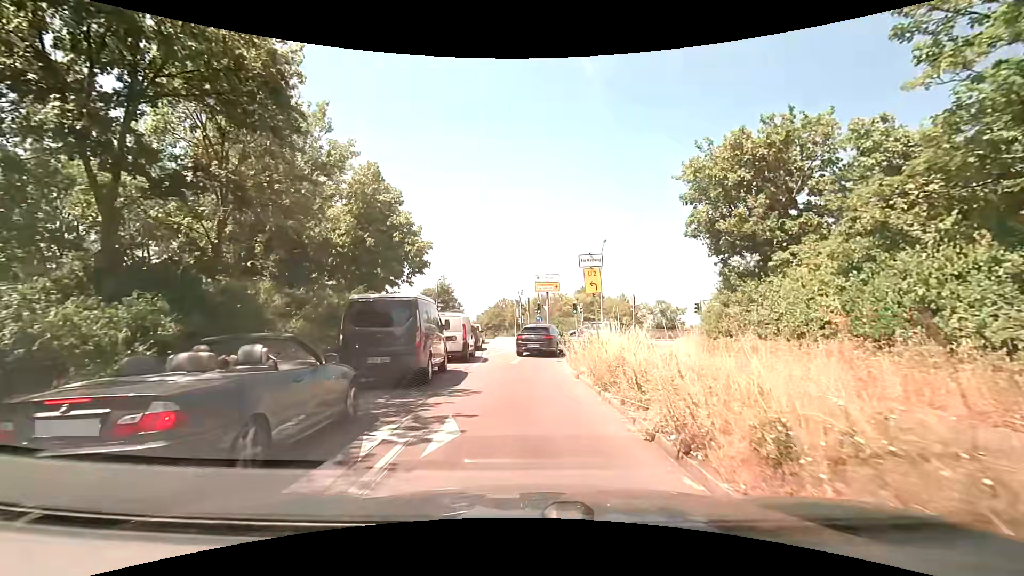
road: trunk_link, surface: asphalt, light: Day
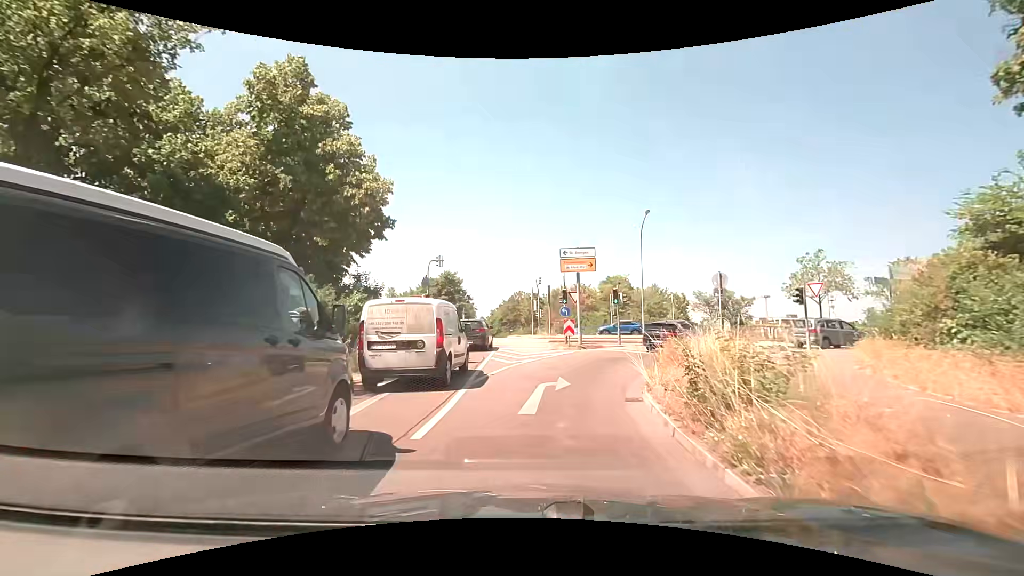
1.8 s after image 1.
(-0.2, +10.9) m; -1°
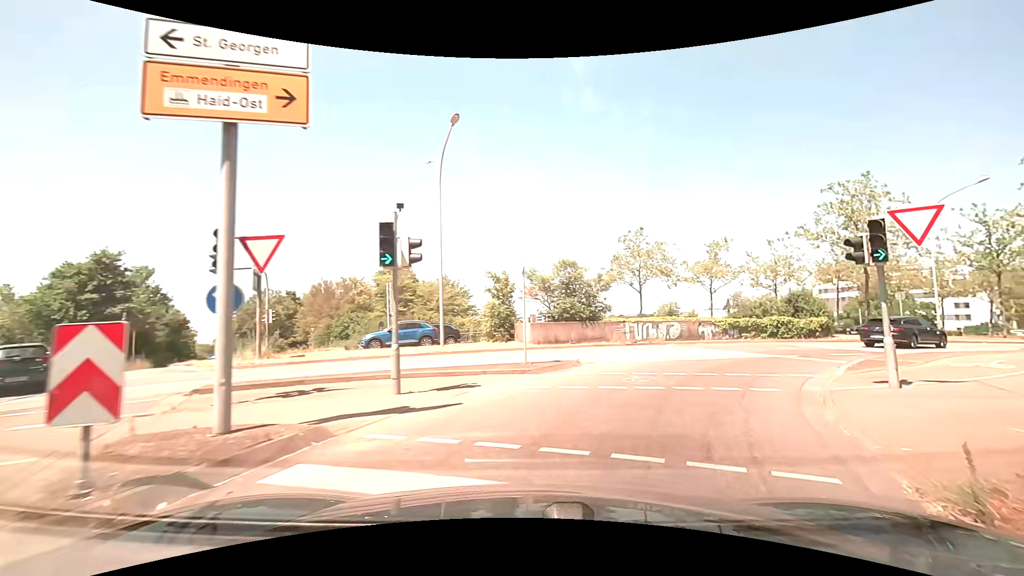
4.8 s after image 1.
(+2.4, +18.8) m; +25°
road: primary_link
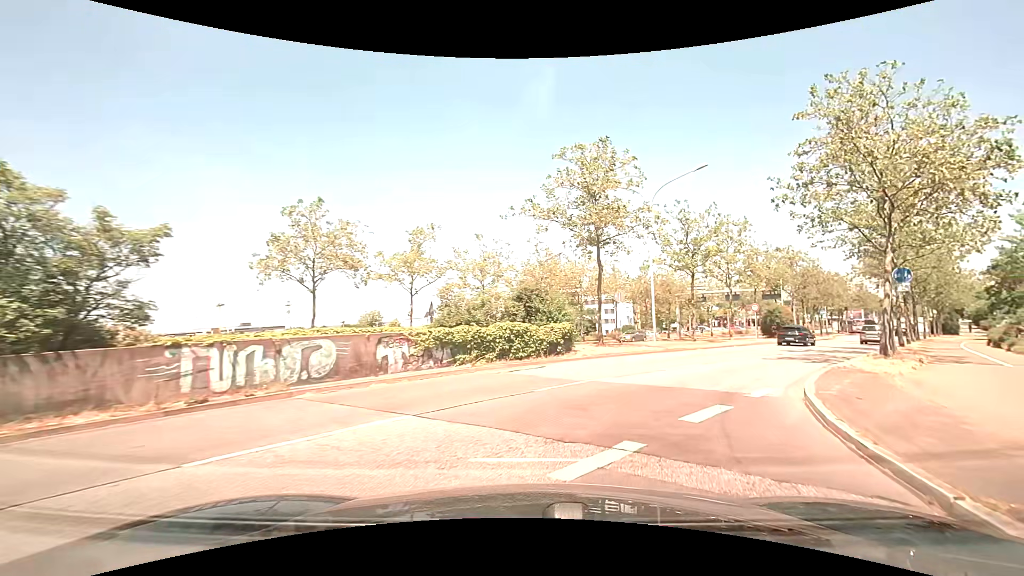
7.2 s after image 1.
(+3.7, +13.7) m; +31°
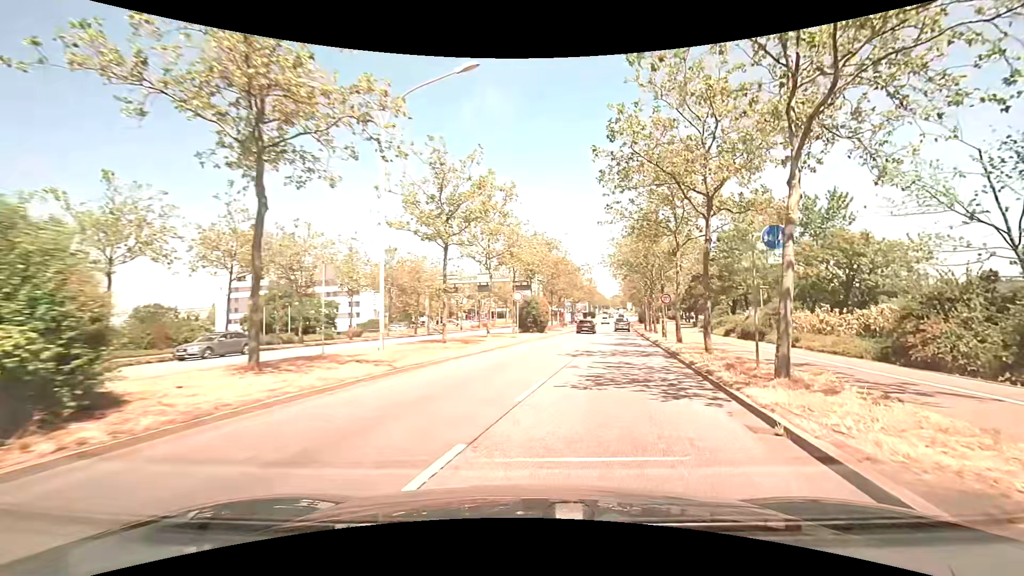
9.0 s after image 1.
(+3.0, +11.9) m; +27°
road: primary
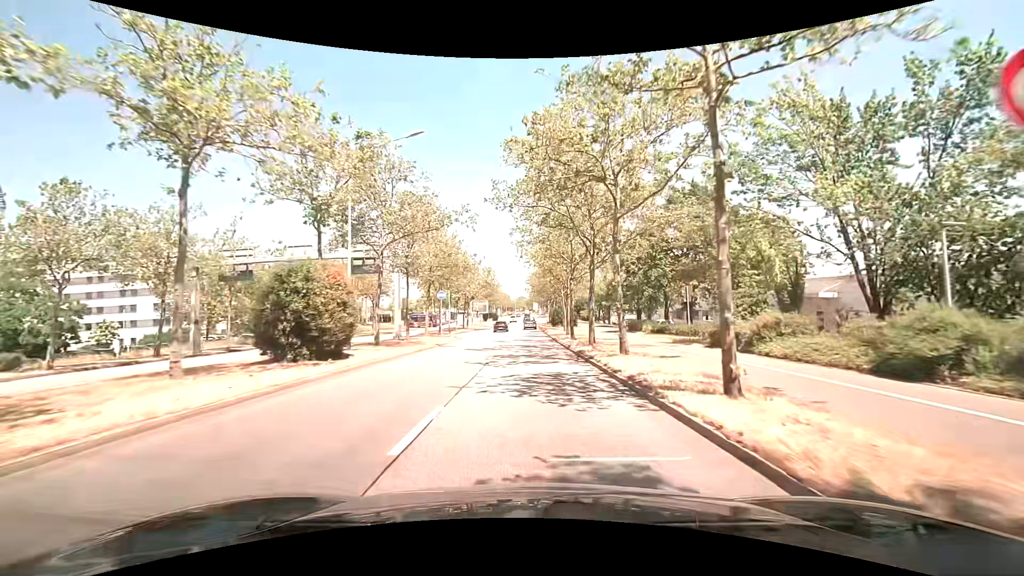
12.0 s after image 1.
(+4.8, +26.8) m; +12°
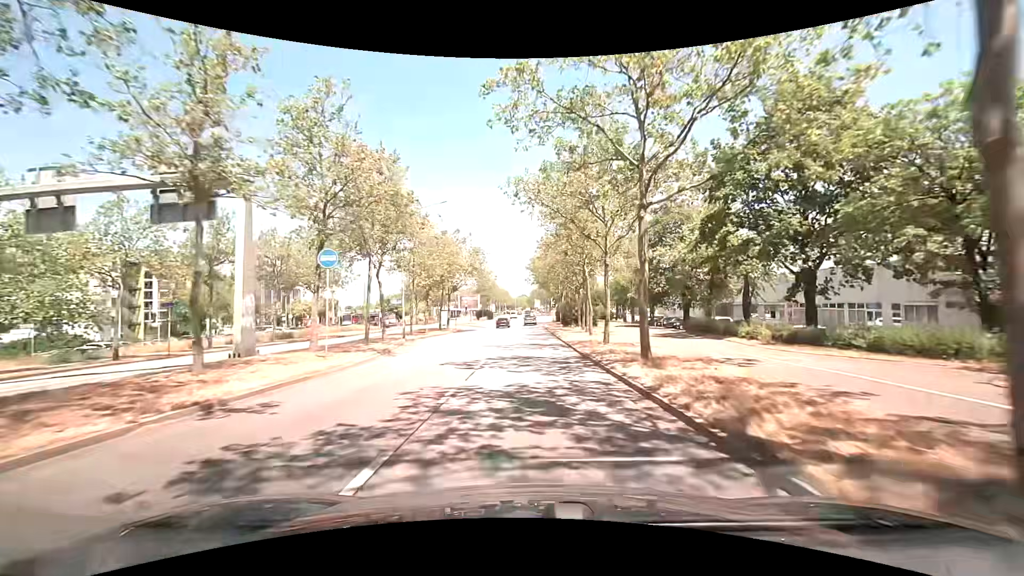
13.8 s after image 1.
(-0.1, +20.9) m; 0°
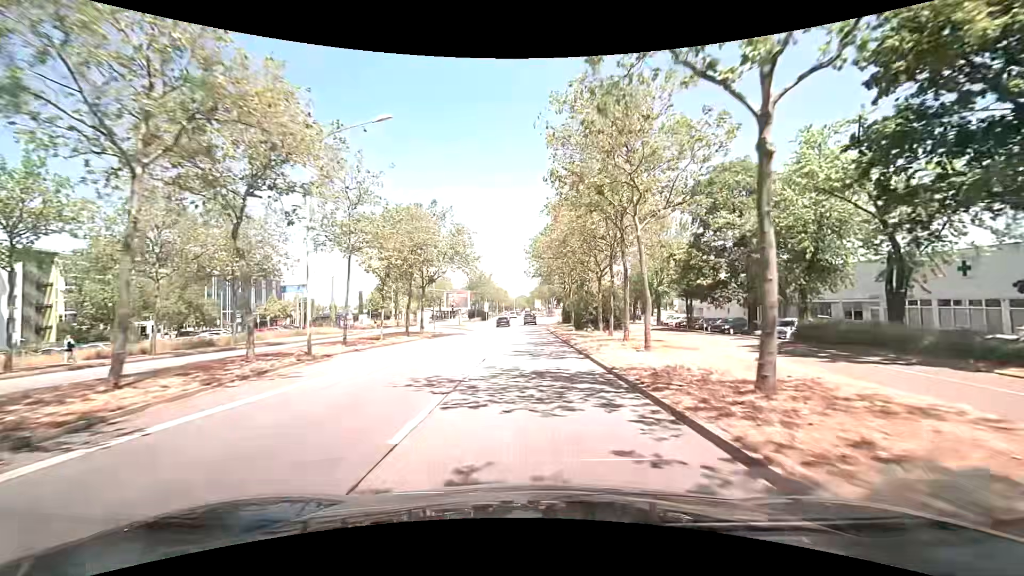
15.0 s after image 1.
(+0.1, +14.9) m; 0°
(0, +10) (0, +20) (0, +30) (0, +40) (-1, +50) (-1, +60) (-1, +70) (-1, +80) (-1, +90) (-1, +100) m
